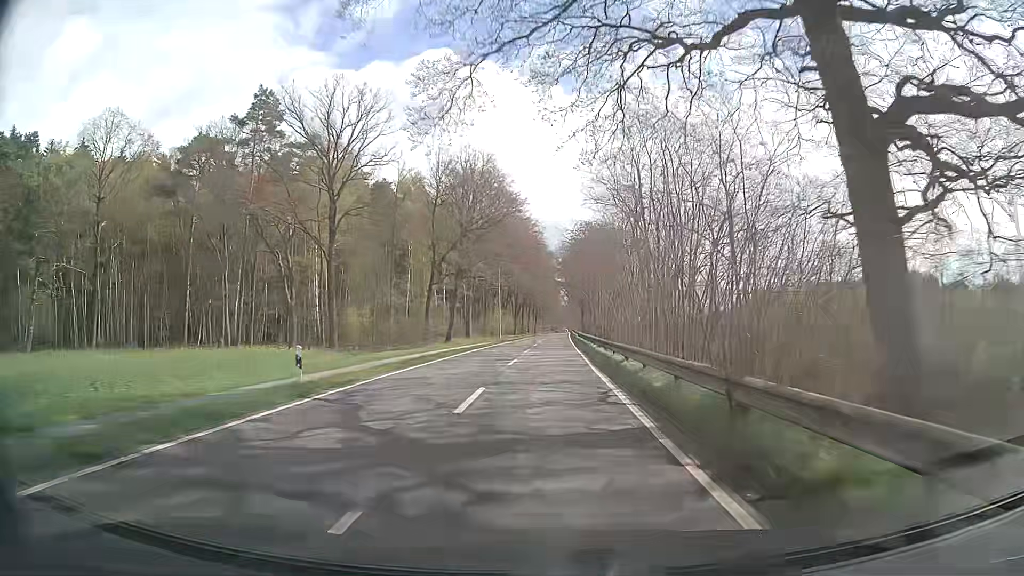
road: tertiary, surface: asphalt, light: Day
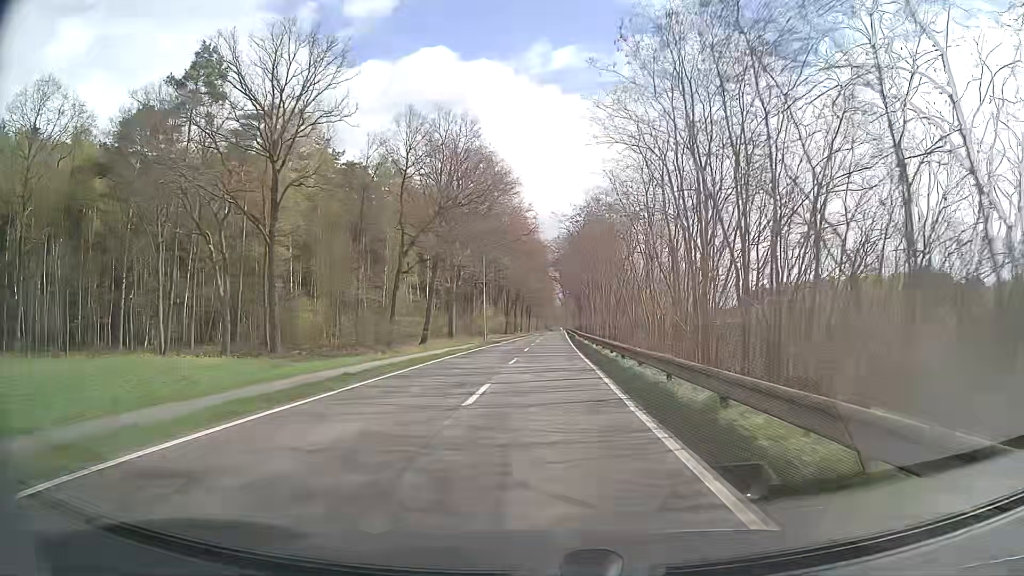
(0.0, +11.1) m; 0°
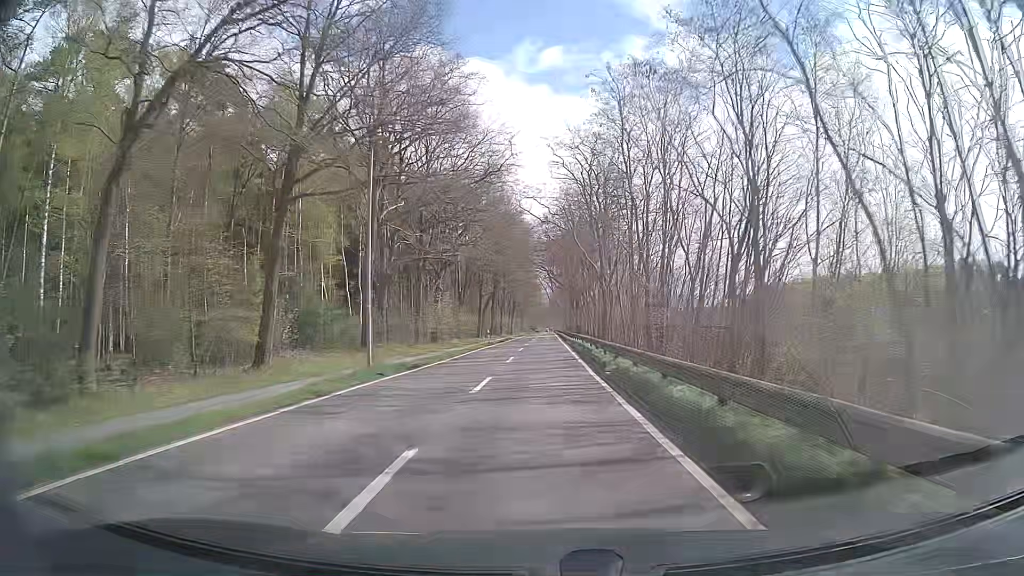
(+0.4, +32.4) m; +2°
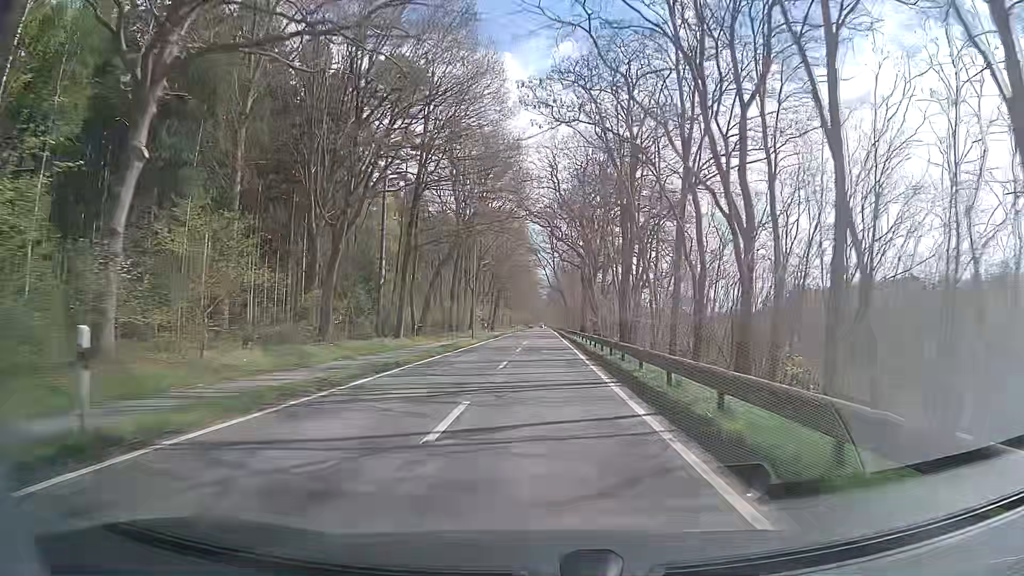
(-0.2, +55.4) m; 0°
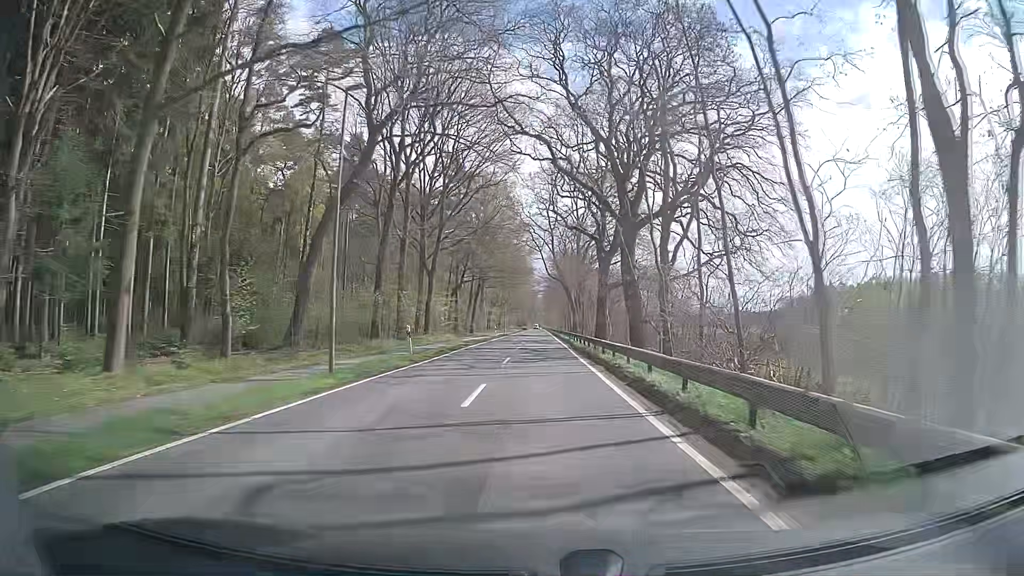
(+0.2, +33.2) m; 0°
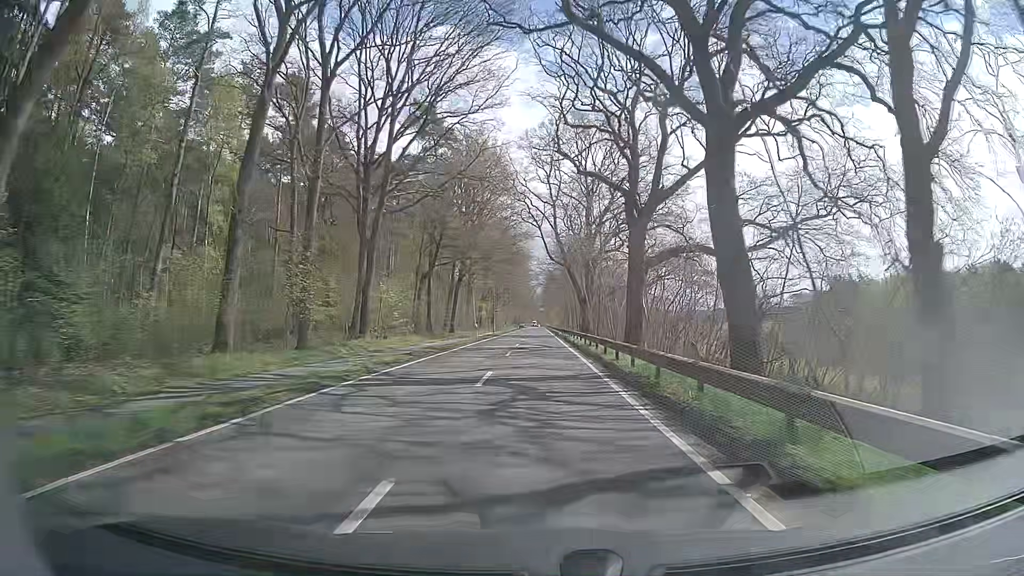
(+0.1, +21.3) m; +1°
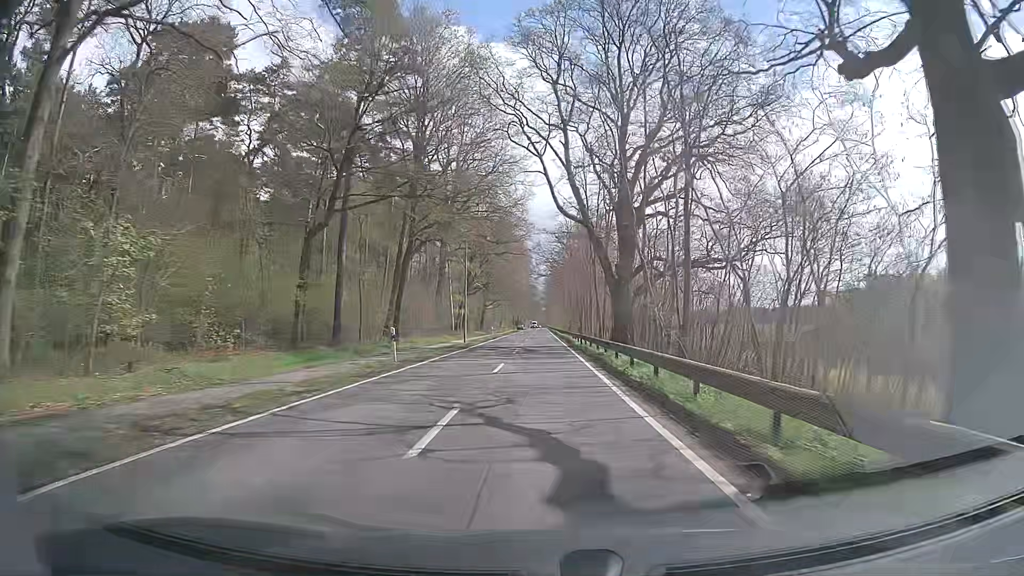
(-0.2, +31.8) m; 0°
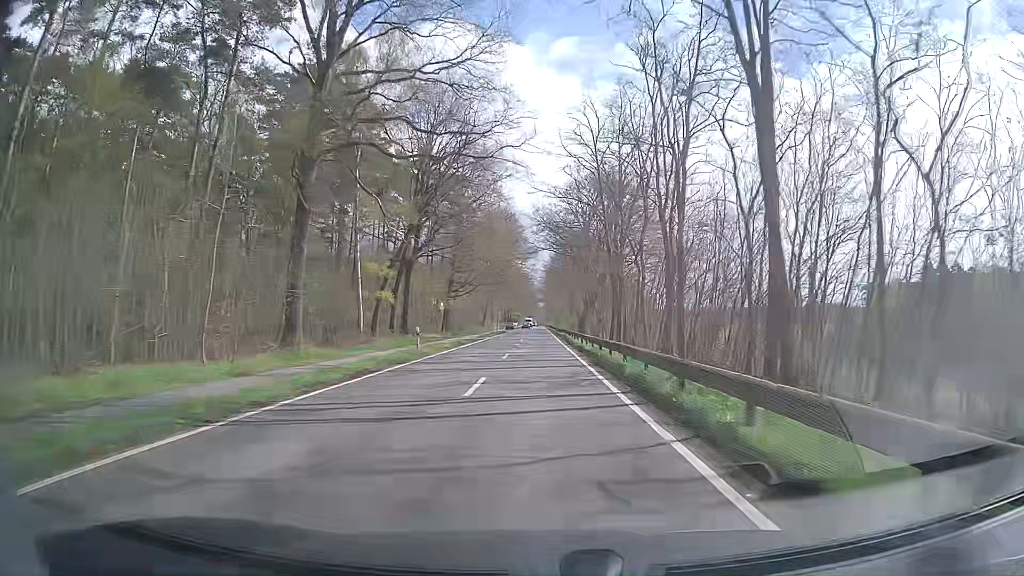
(-0.1, +43.6) m; 0°
(0, +10) (0, +20) (0, +30) (0, +40) (0, +50) (0, +60) (0, +70) (0, +80) (0, +90) (0, +100) m
